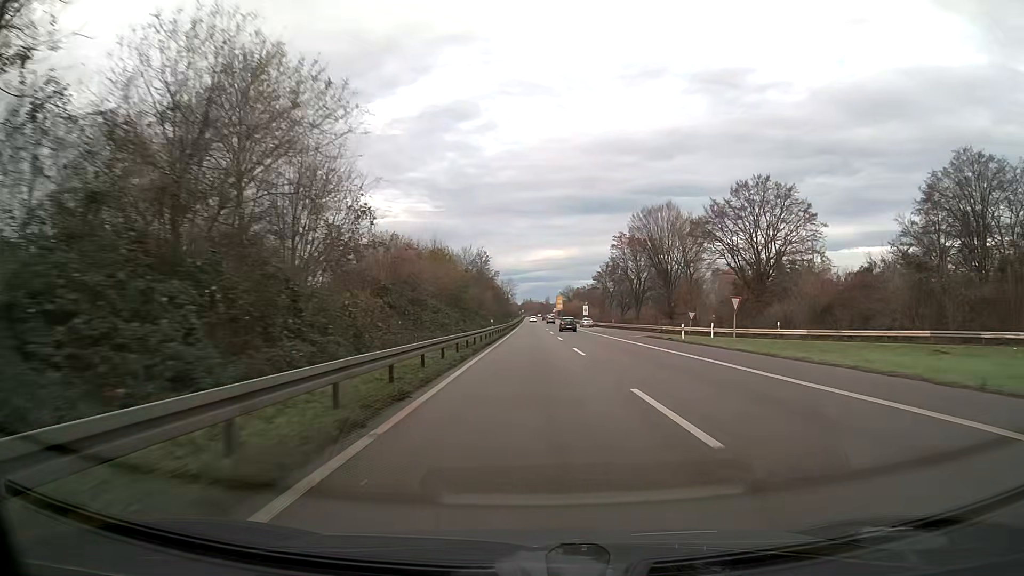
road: trunk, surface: asphalt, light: Day
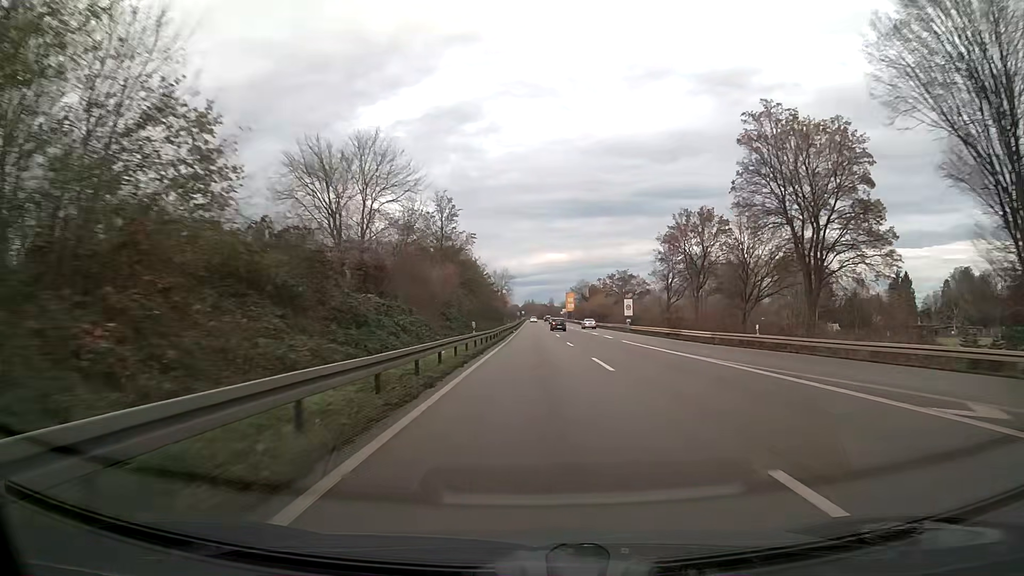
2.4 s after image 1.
(-0.1, +62.6) m; 0°
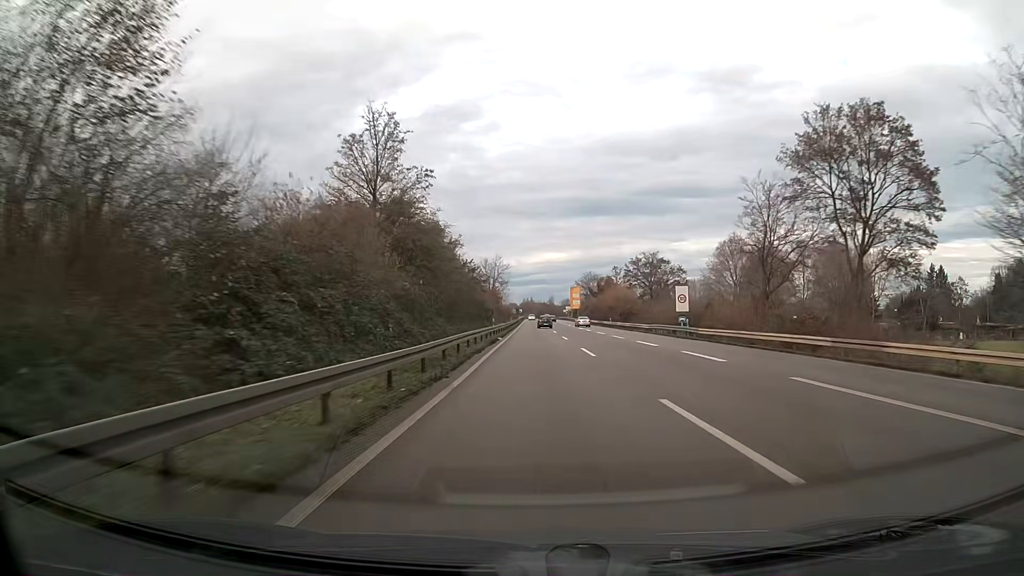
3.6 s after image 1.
(0.0, +31.2) m; 0°
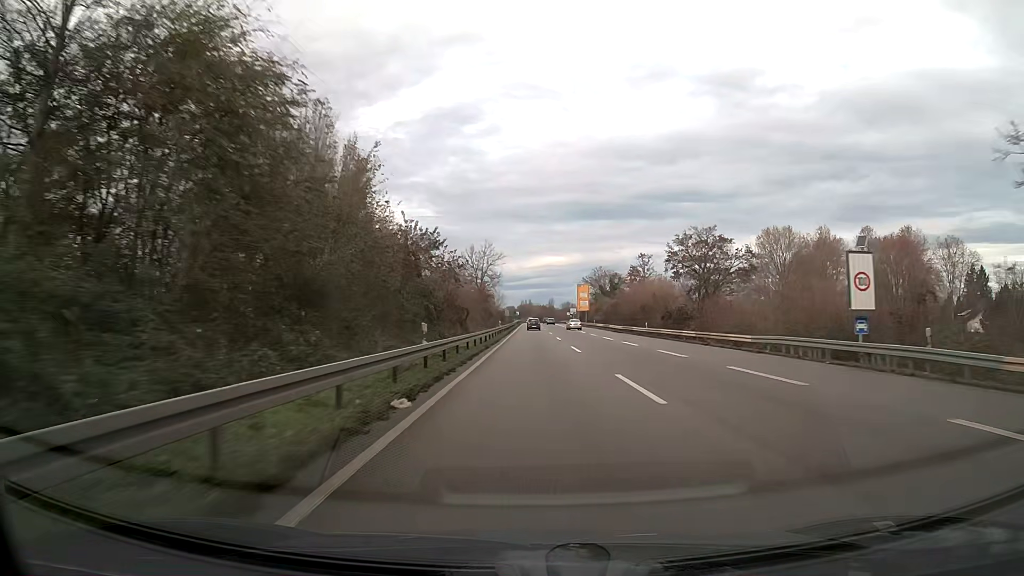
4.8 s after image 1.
(0.0, +31.2) m; 0°
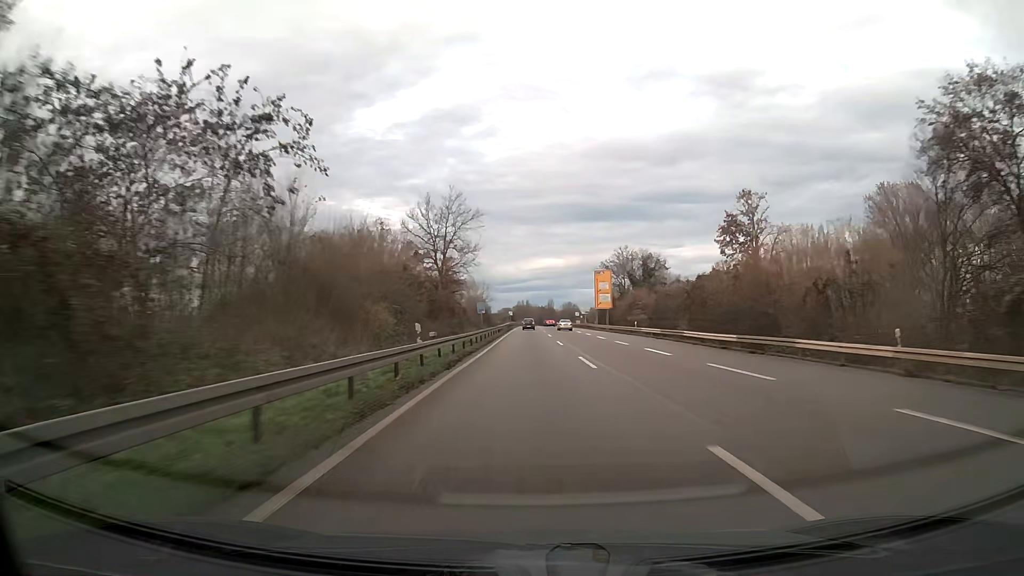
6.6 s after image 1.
(+0.1, +46.8) m; 0°
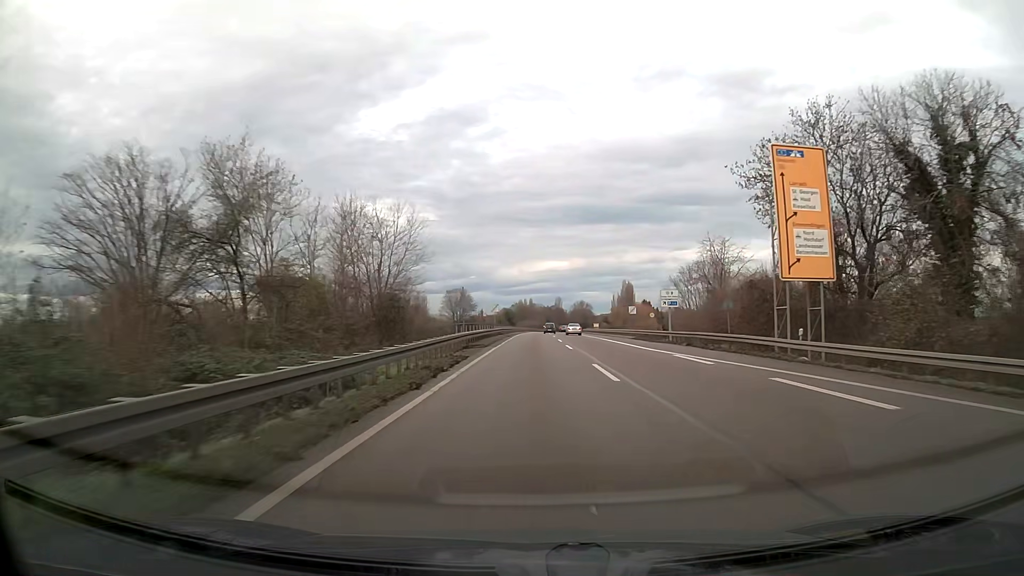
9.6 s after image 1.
(-0.3, +78.1) m; 0°
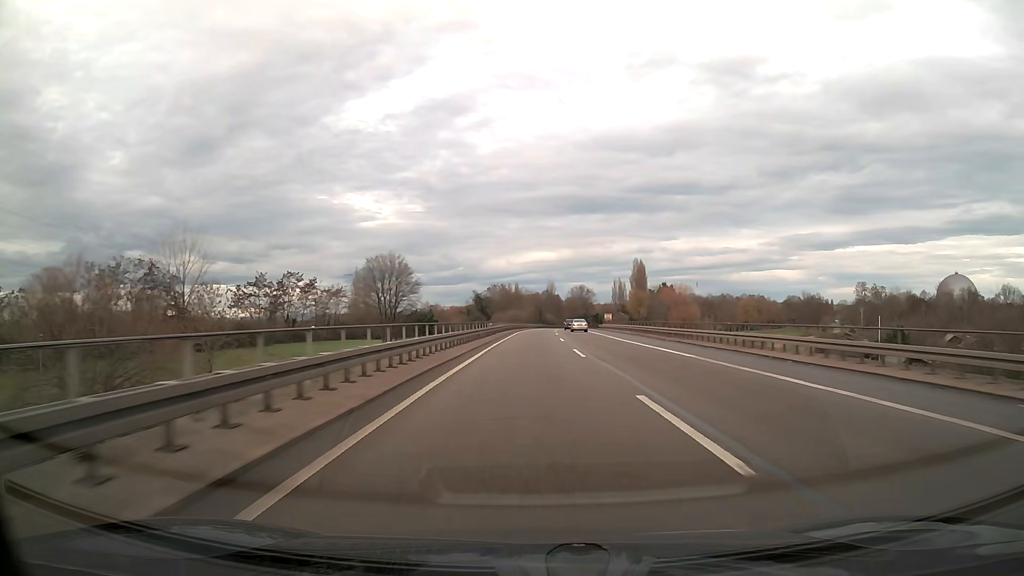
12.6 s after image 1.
(+0.6, +78.1) m; +1°
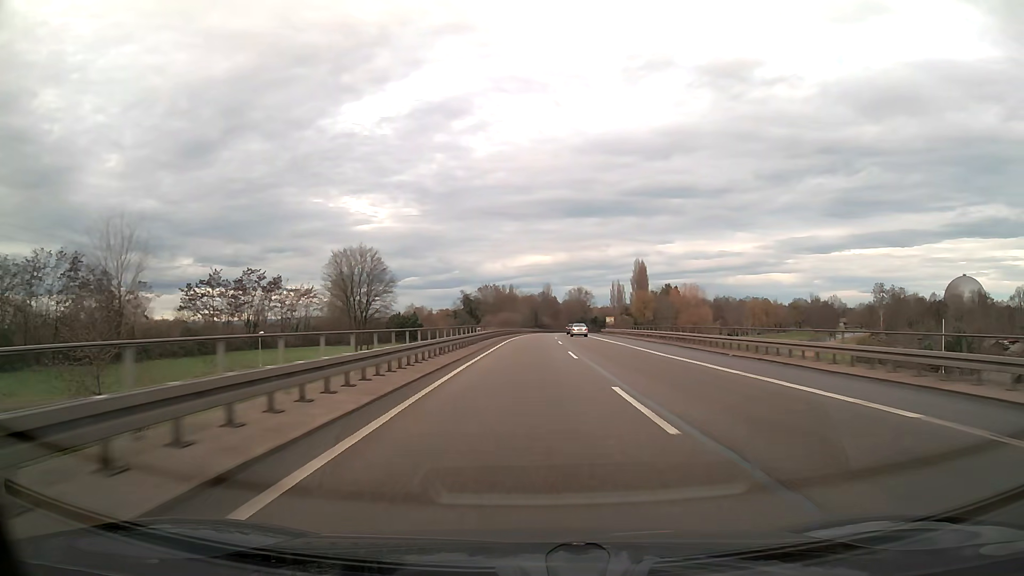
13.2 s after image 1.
(+0.1, +15.7) m; 0°
(0, +10) (0, +20) (0, +30) (0, +40) (+1, +50) (+1, +60) (+1, +70) (+1, +80) (+2, +90) (+2, +100) m
